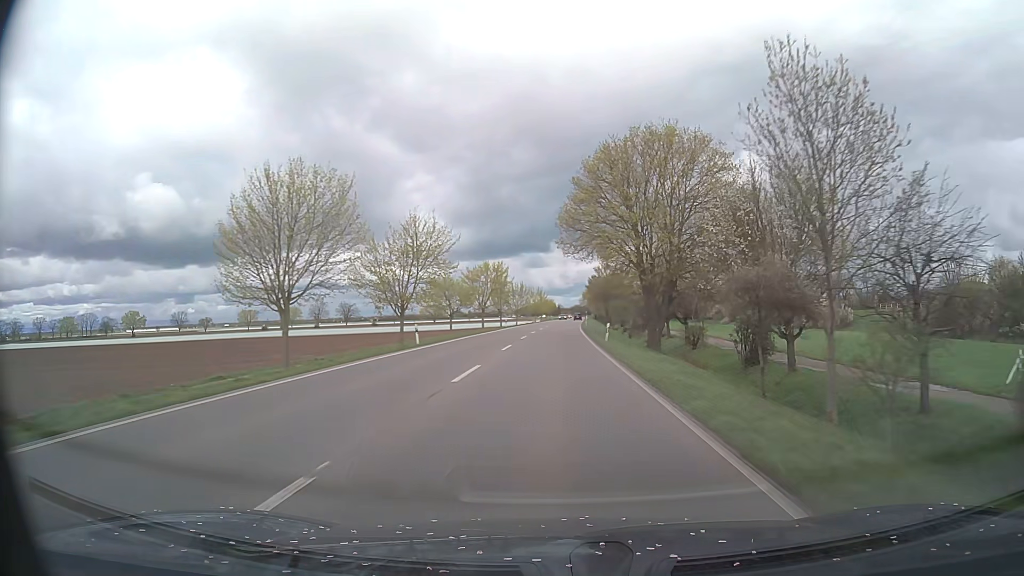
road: primary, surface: asphalt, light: Day
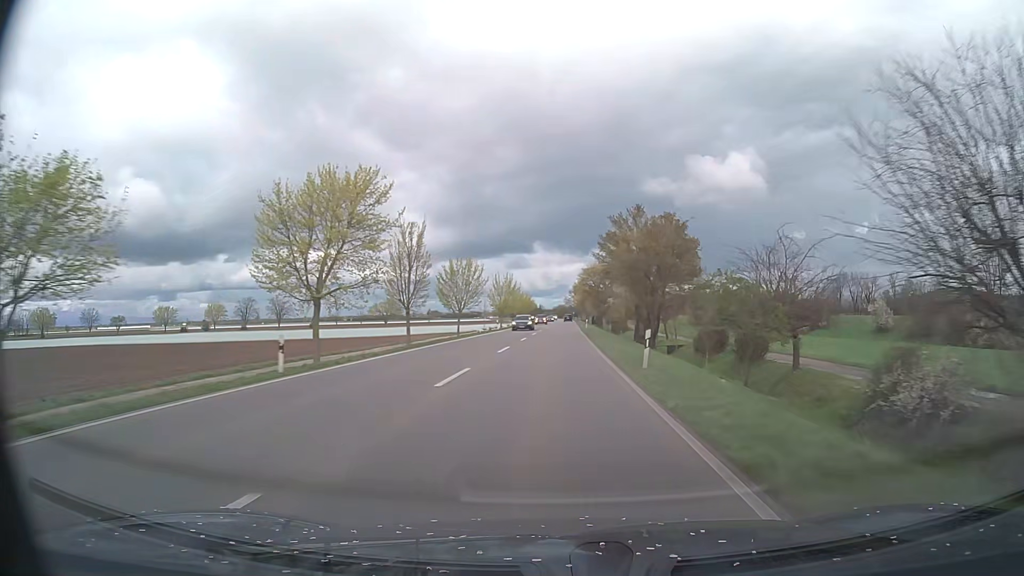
(+0.9, +60.2) m; +2°
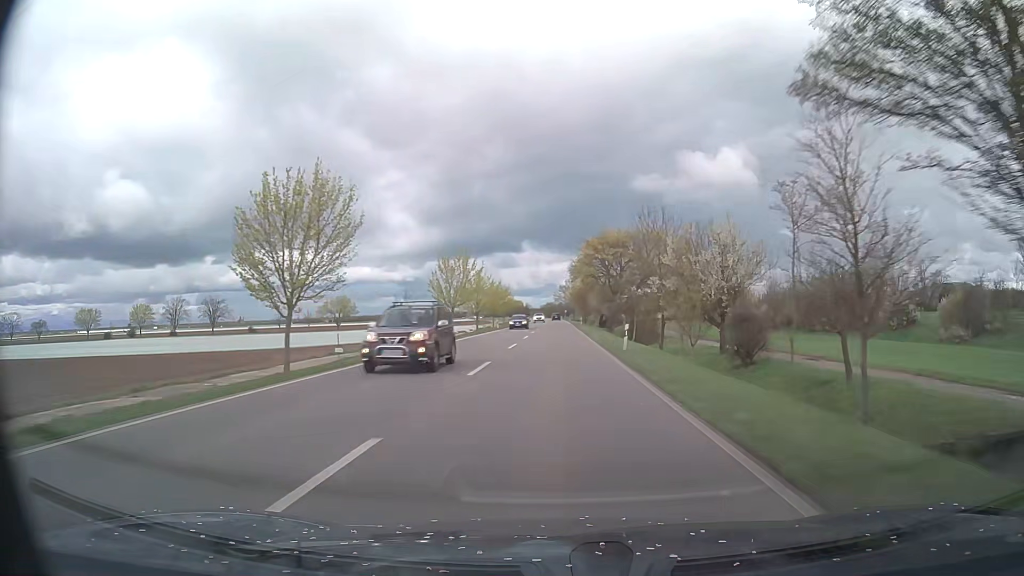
(+0.3, +45.2) m; +1°
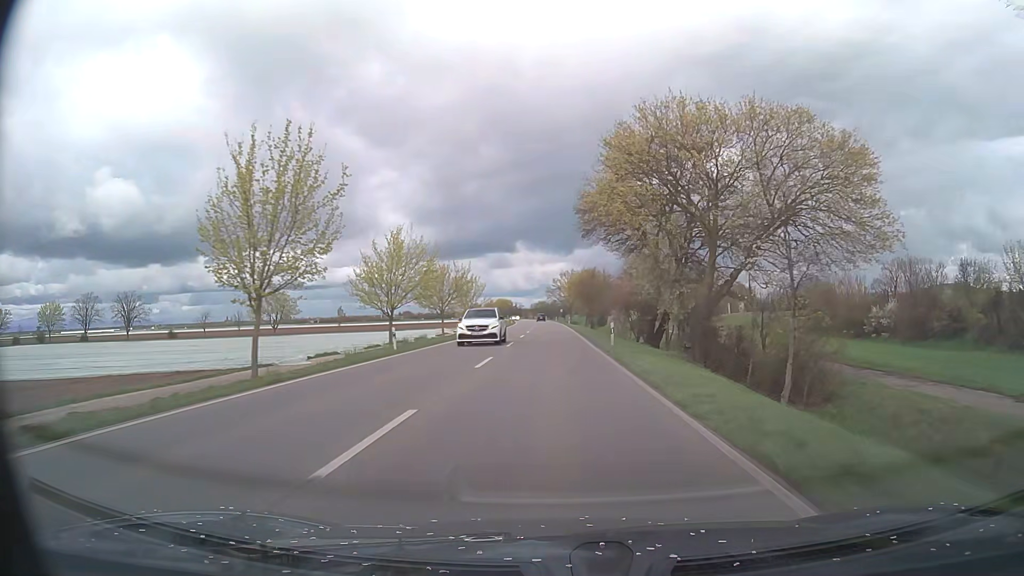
(+0.3, +45.1) m; +1°
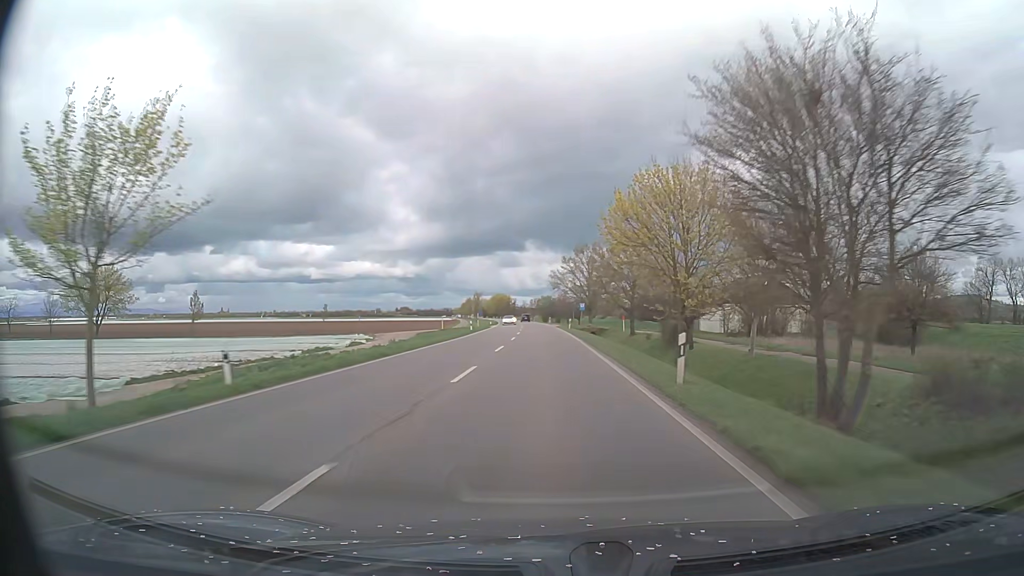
(-0.2, +75.0) m; -1°
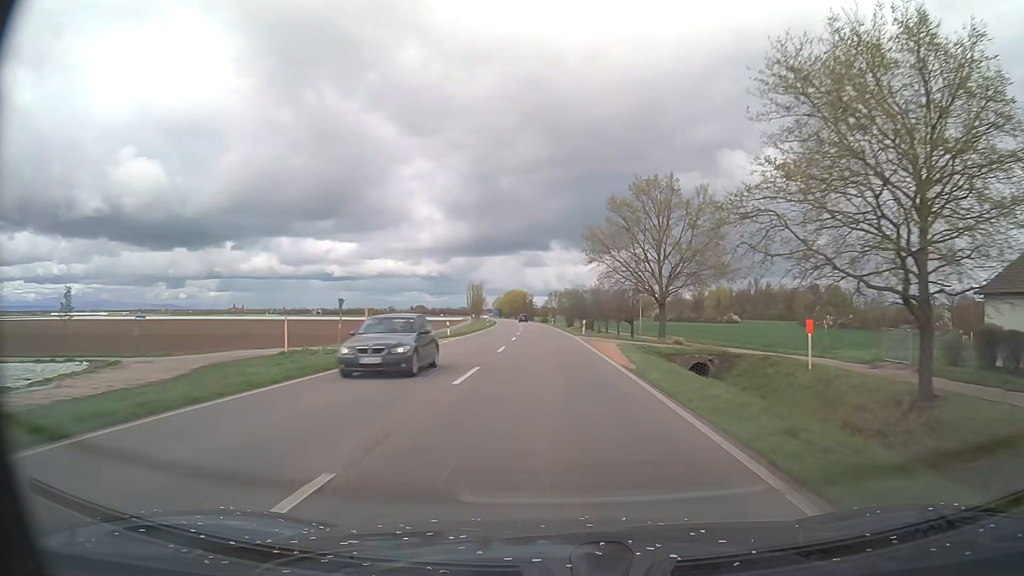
(-1.0, +59.9) m; -2°
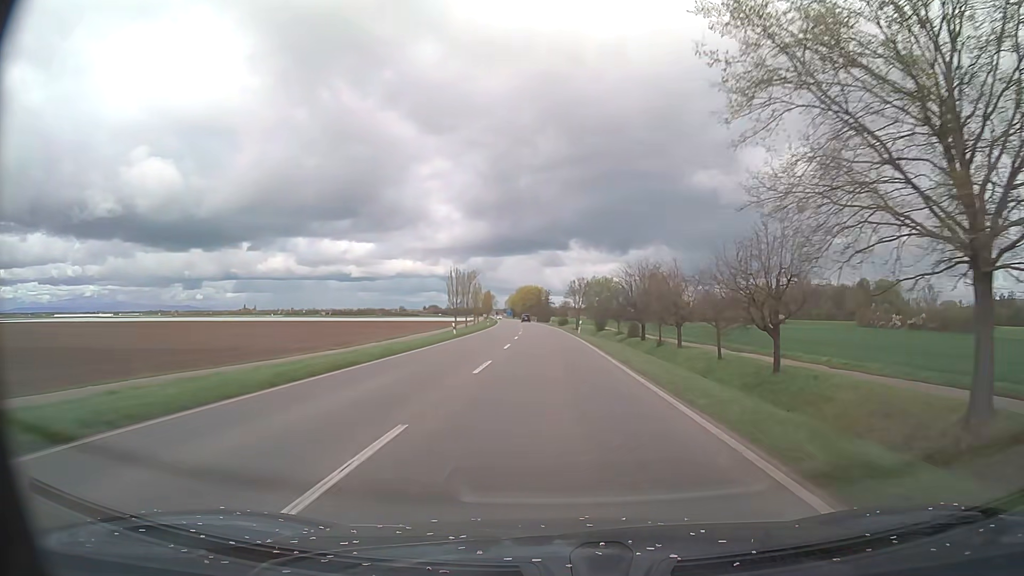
(-0.6, +44.9) m; -2°
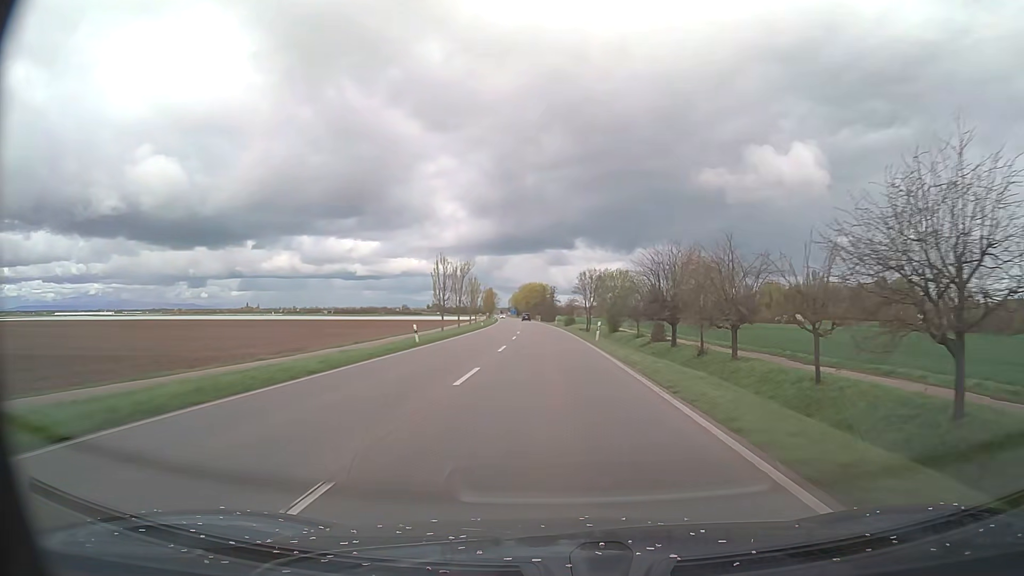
(-0.1, +15.0) m; -1°
